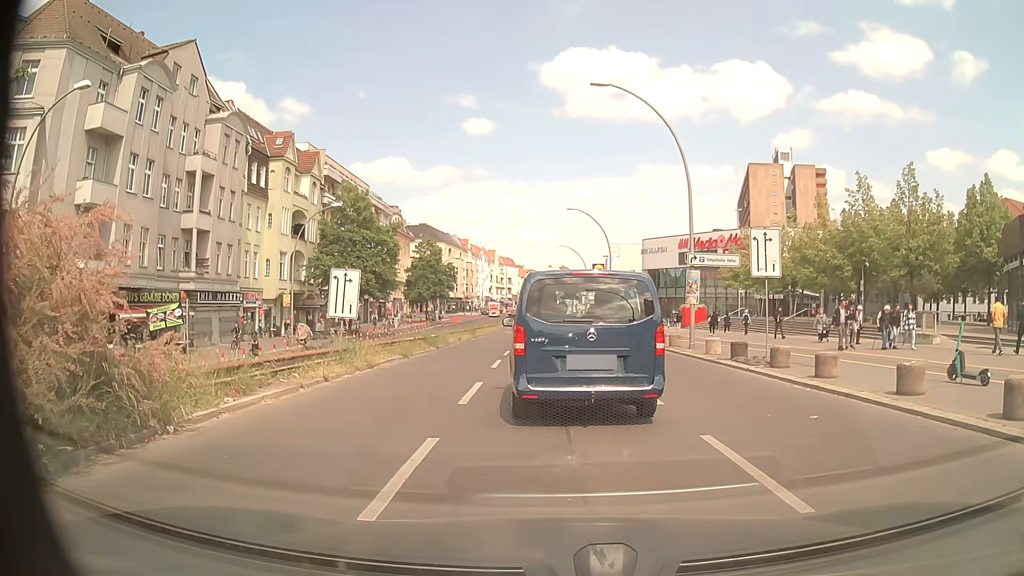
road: primary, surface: asphalt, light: Day
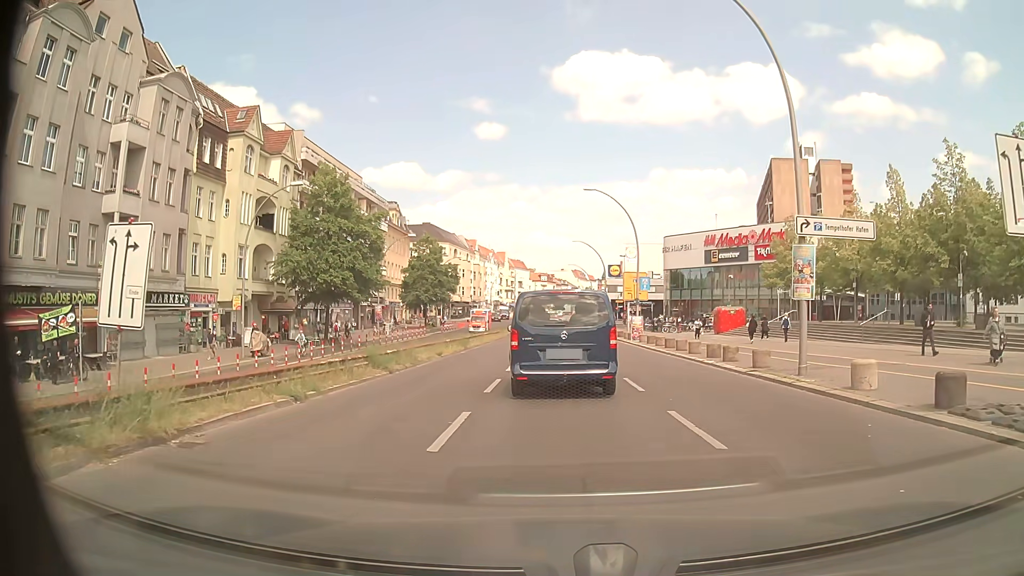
(-0.3, +10.8) m; -2°
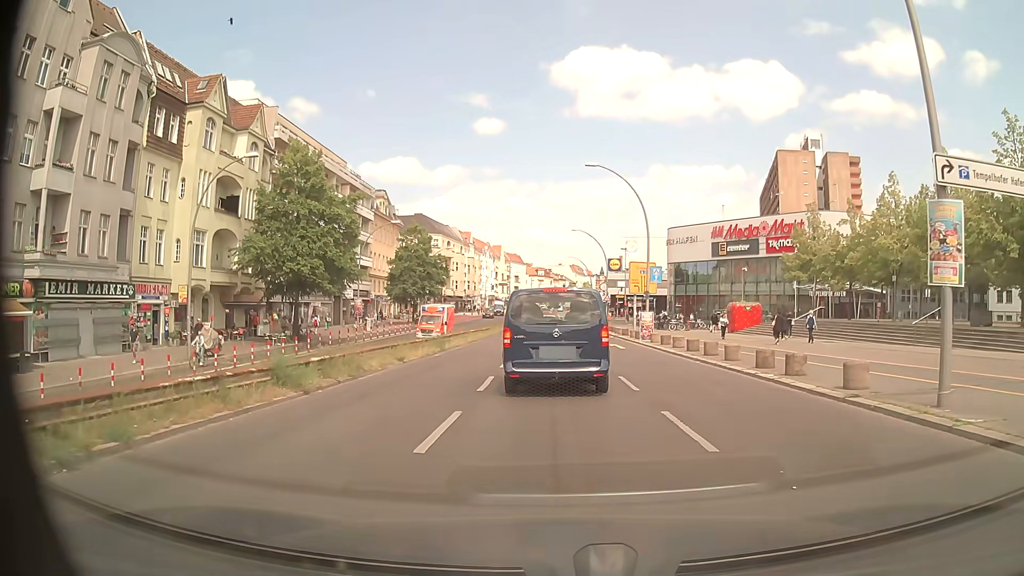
(0.0, +6.2) m; 0°
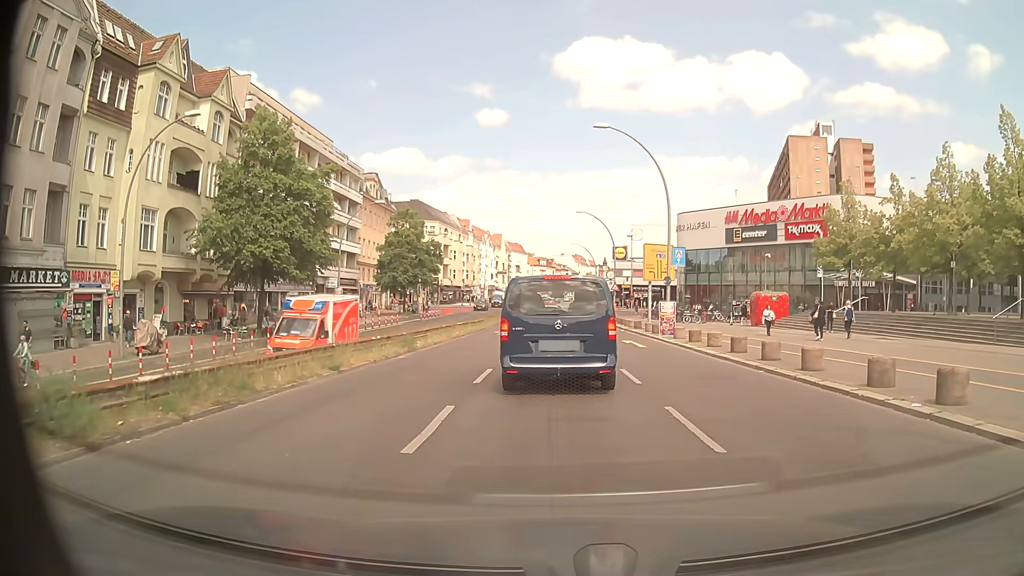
(0.0, +6.4) m; 0°
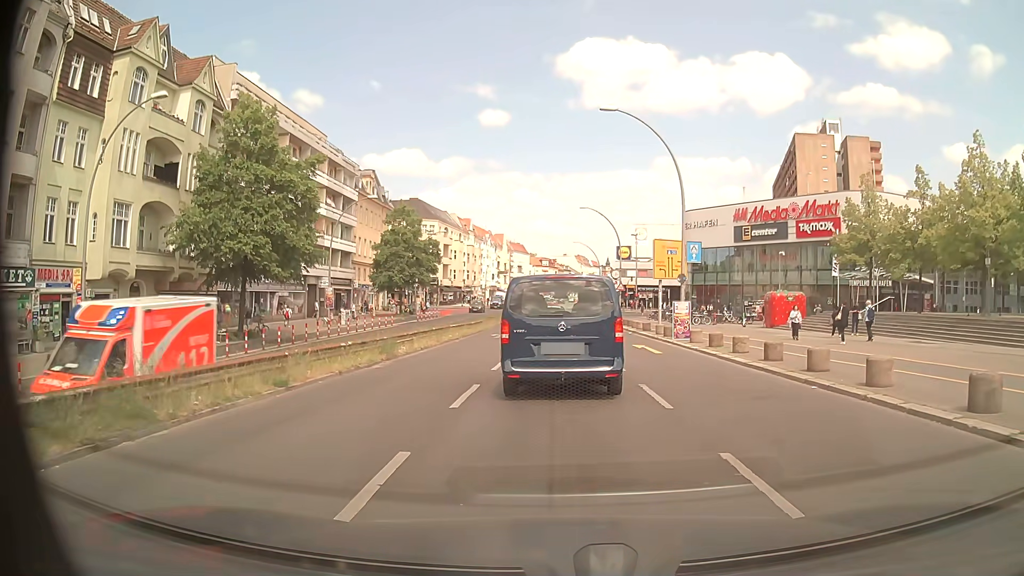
(0.0, +3.0) m; +1°
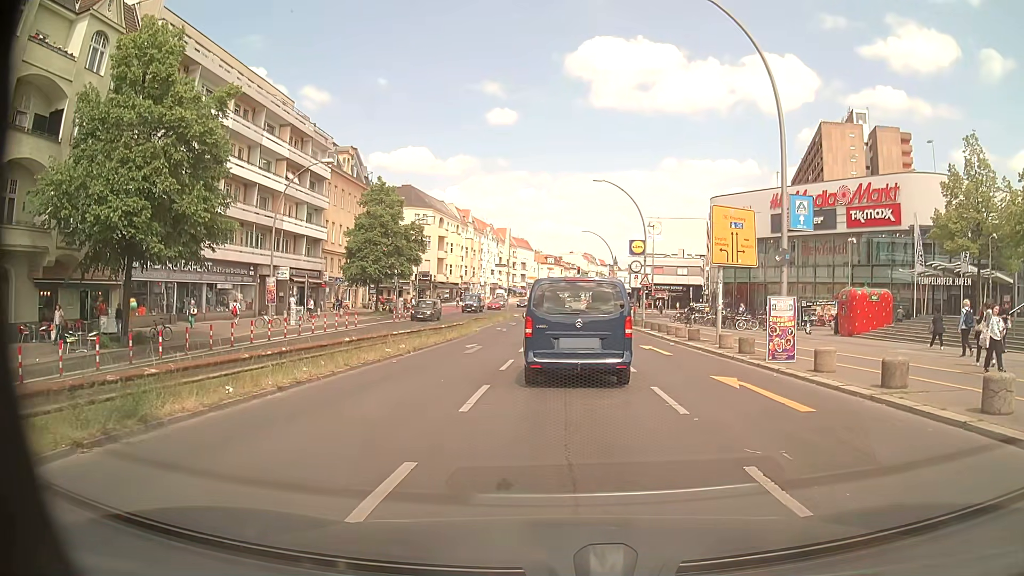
(-0.2, +12.4) m; 0°
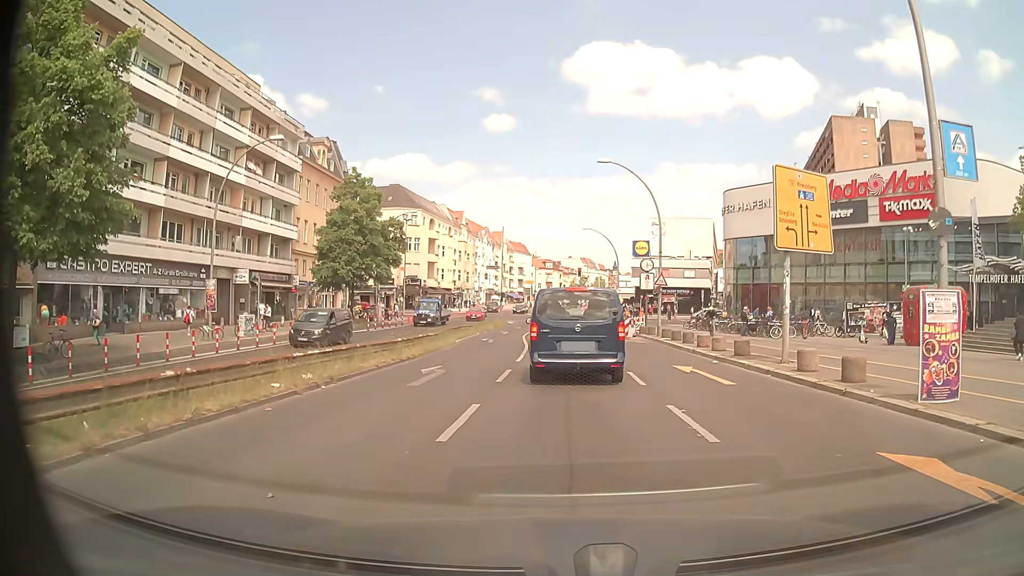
(-0.1, +7.9) m; -1°
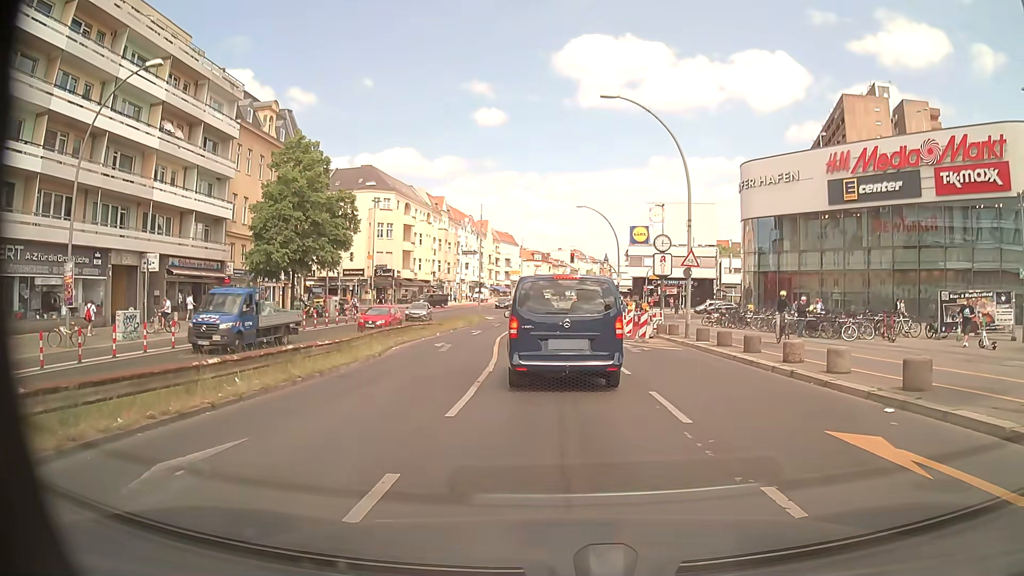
(+0.2, +11.0) m; +1°
(0, +10) (-1, +20) (-1, +30) (-1, +40) (-1, +50) (-1, +60) (-1, +70) (-1, +80) (-2, +90) (-2, +100) m
